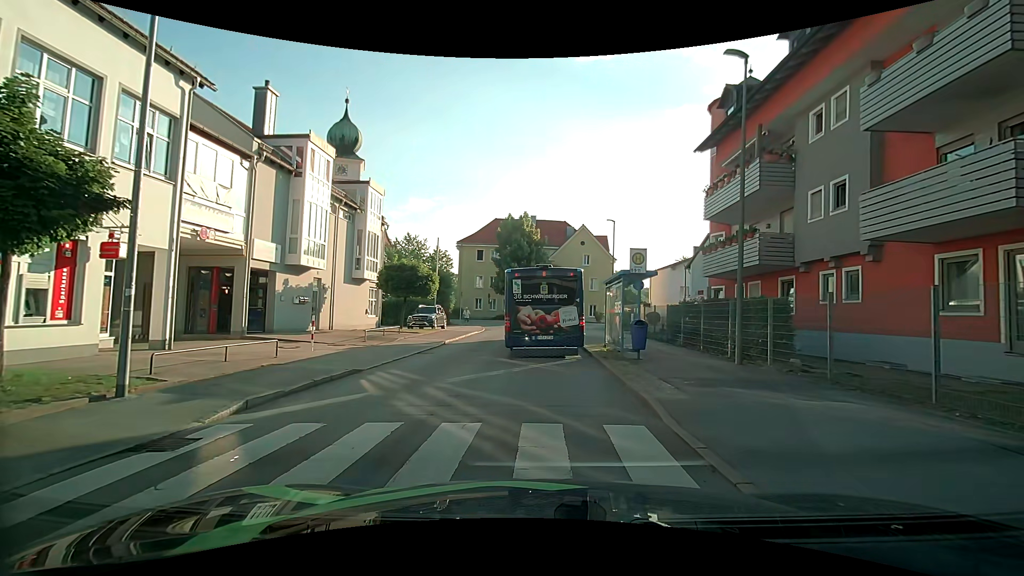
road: unclassified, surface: asphalt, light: Day
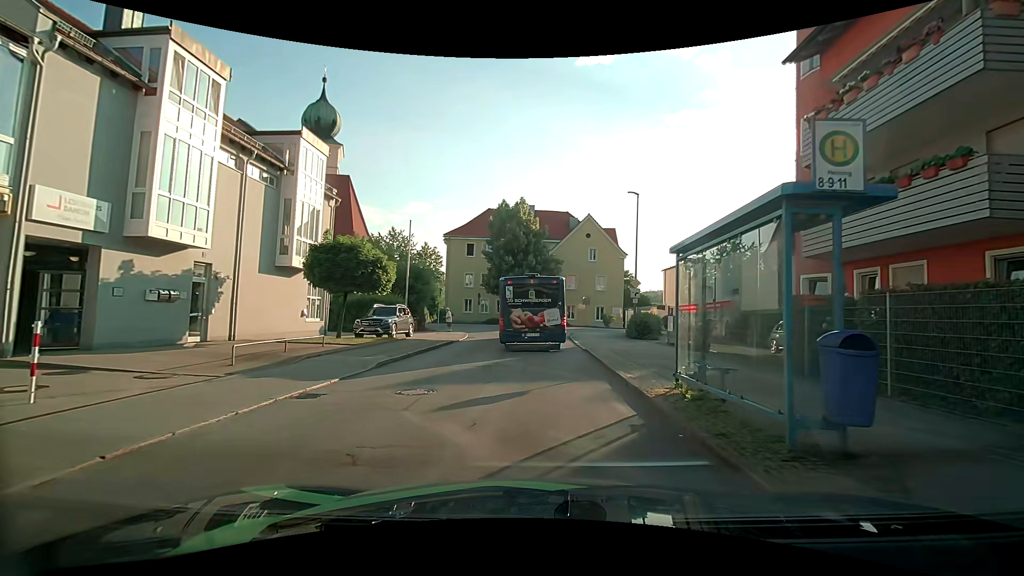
(+0.2, +9.5) m; +1°
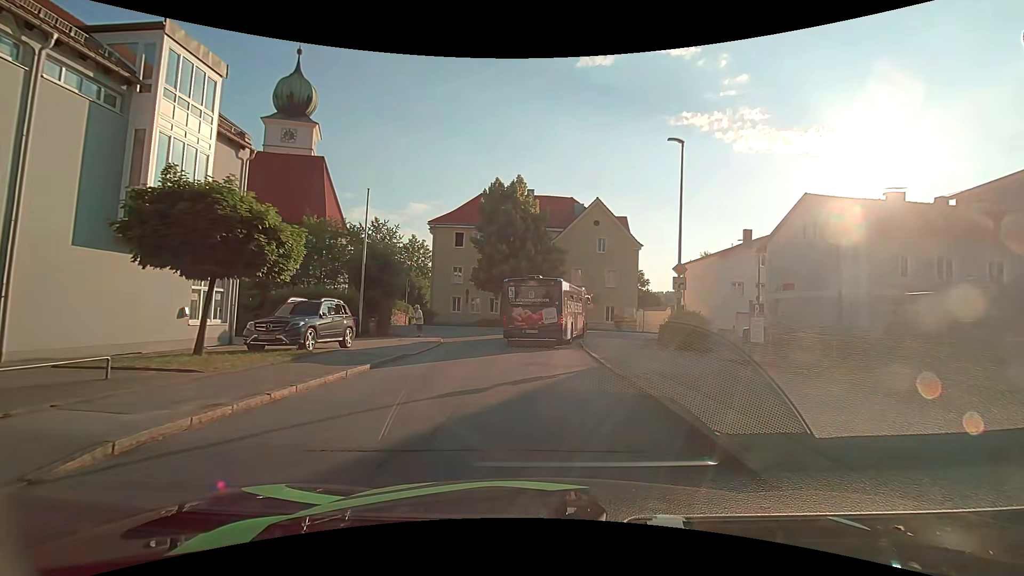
(0.0, +8.6) m; 0°
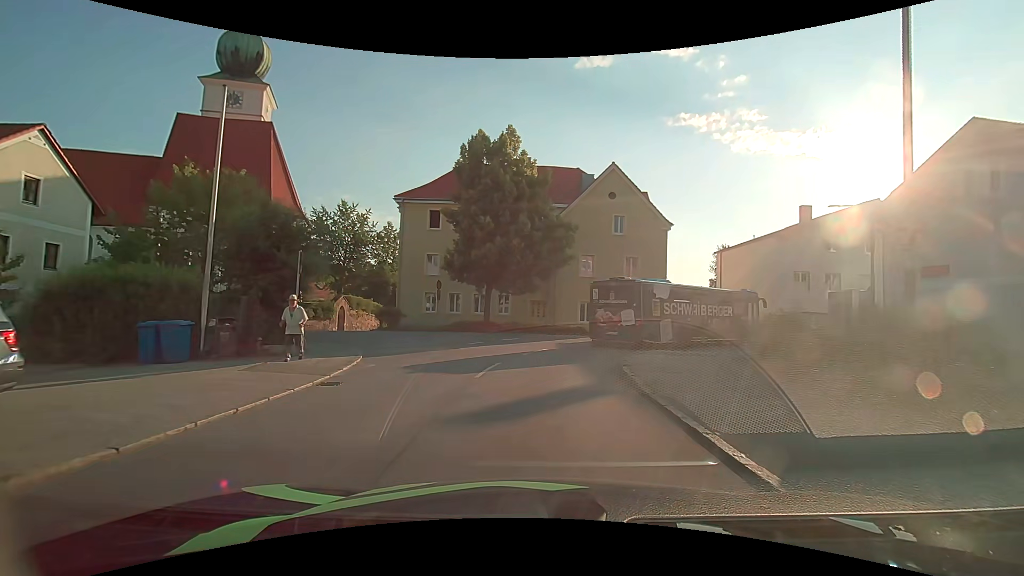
(+0.1, +11.9) m; 0°
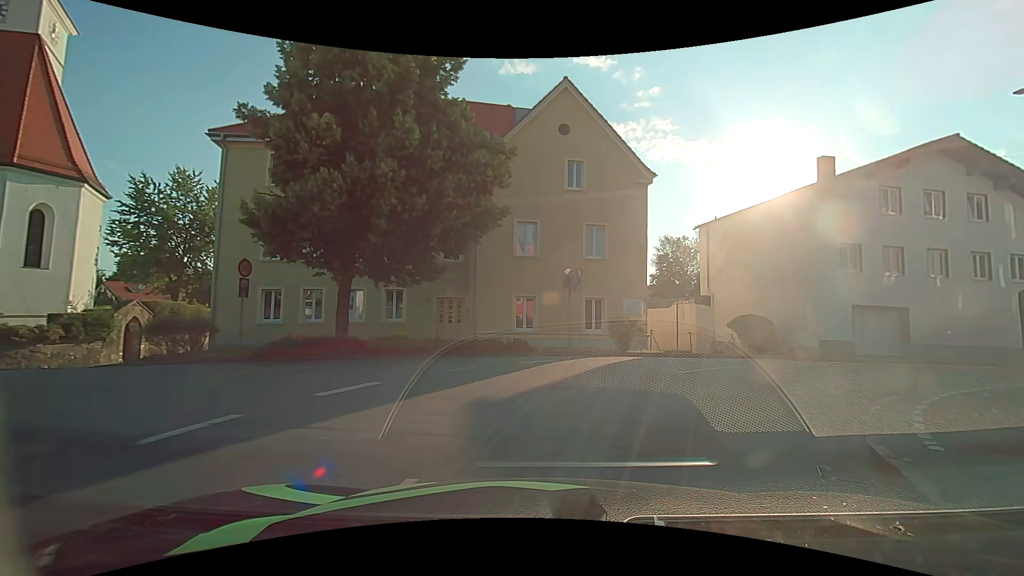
(+0.7, +14.9) m; +8°
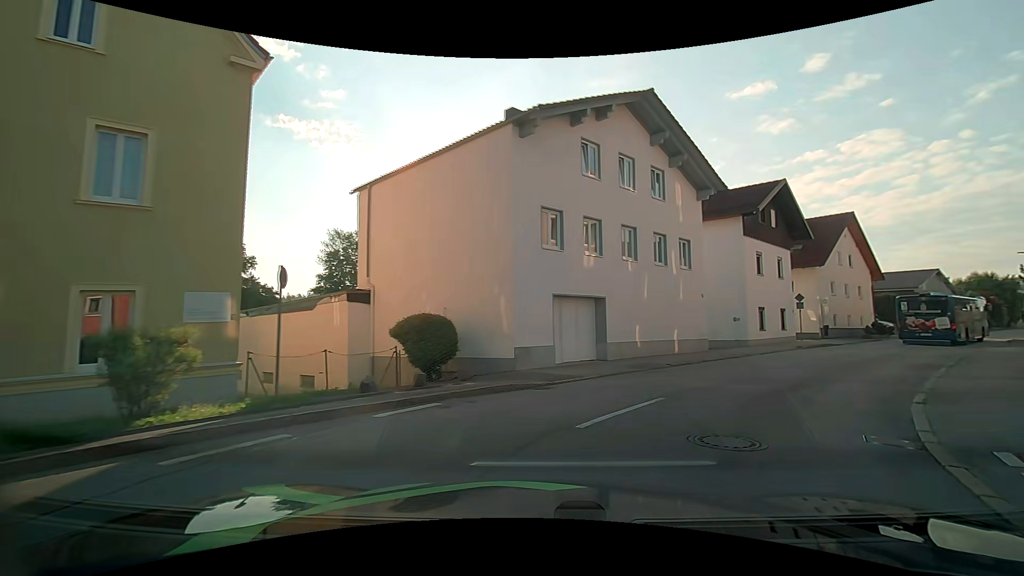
(+3.4, +11.2) m; +36°
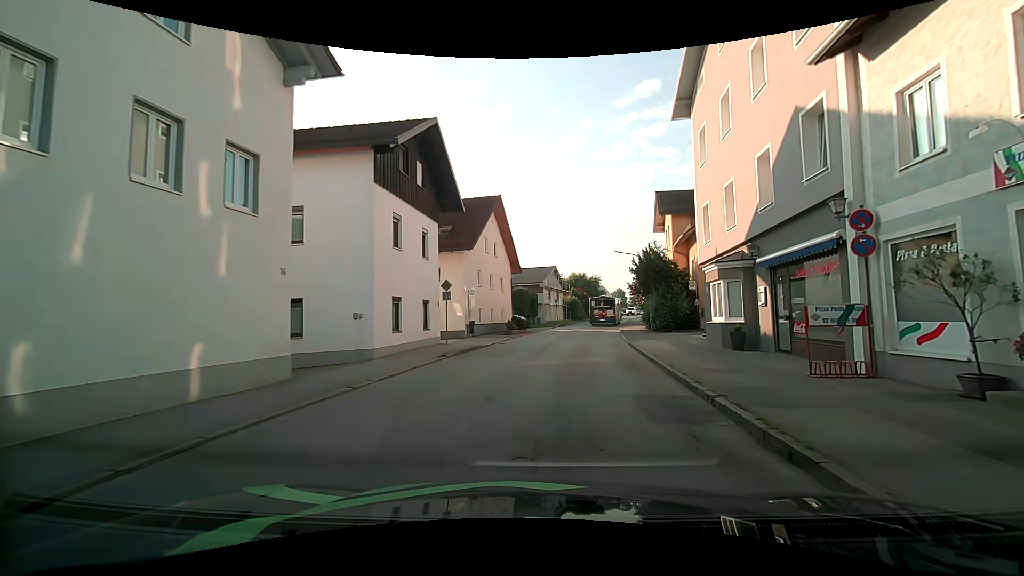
(+4.3, +11.7) m; +38°
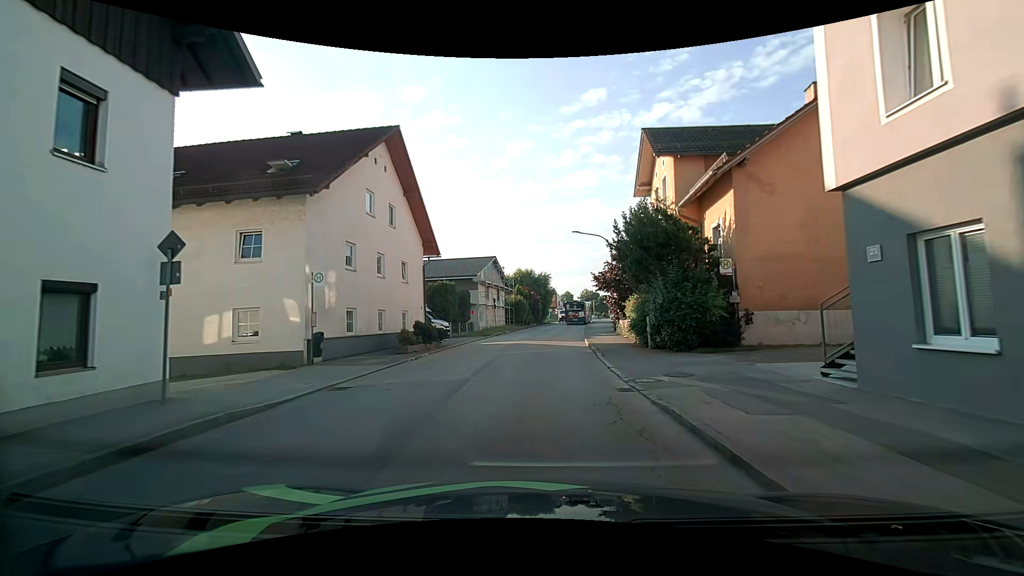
(+0.8, +14.7) m; +4°
(0, +10) (0, +20) (+1, +30) (+2, +40) (+3, +50) (+4, +60) (+6, +70) (+7, +80) (+9, +89) (+11, +99) m
